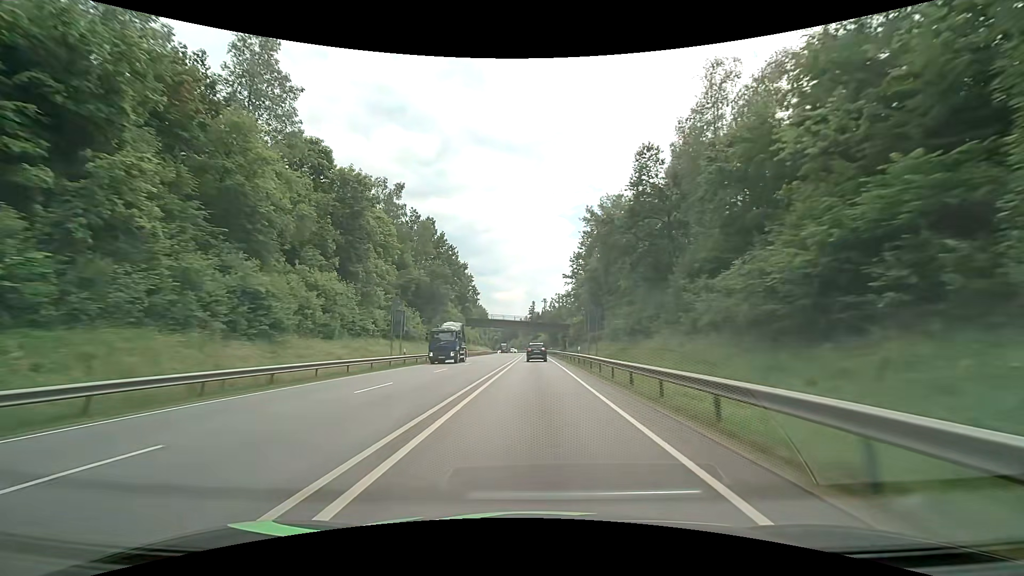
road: primary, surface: asphalt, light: Day
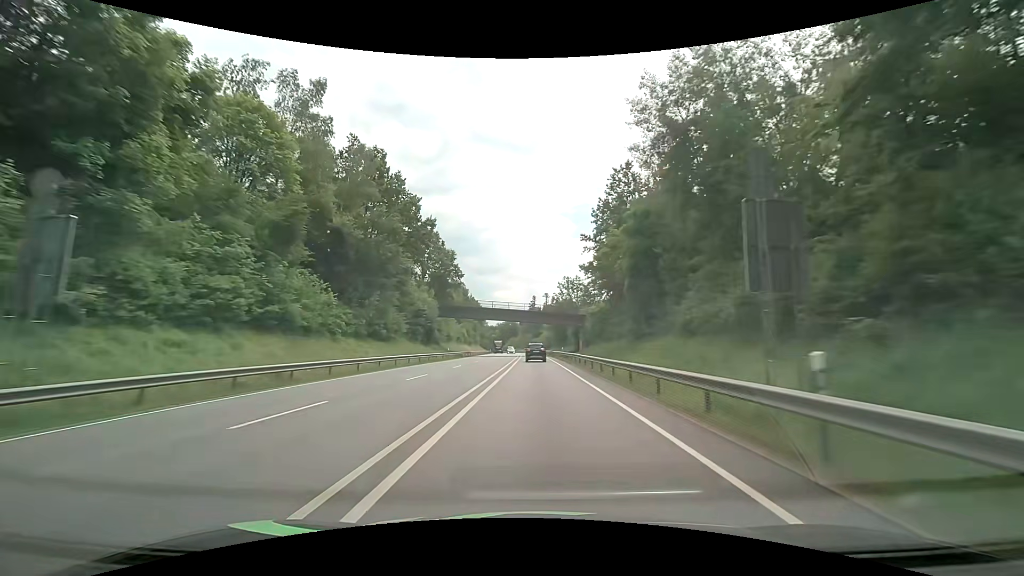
(0.0, +30.9) m; 0°
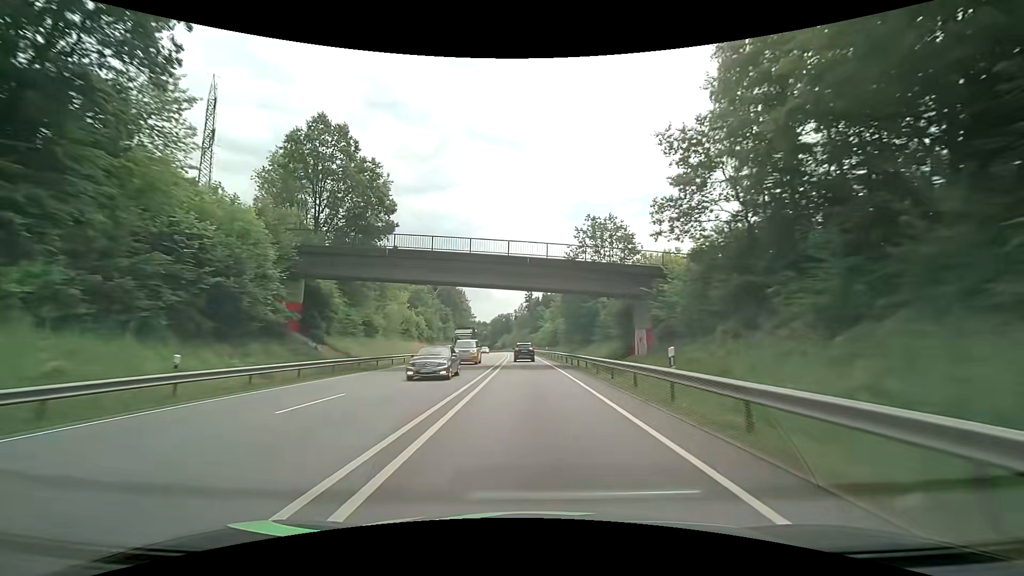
(+0.3, +46.4) m; 0°
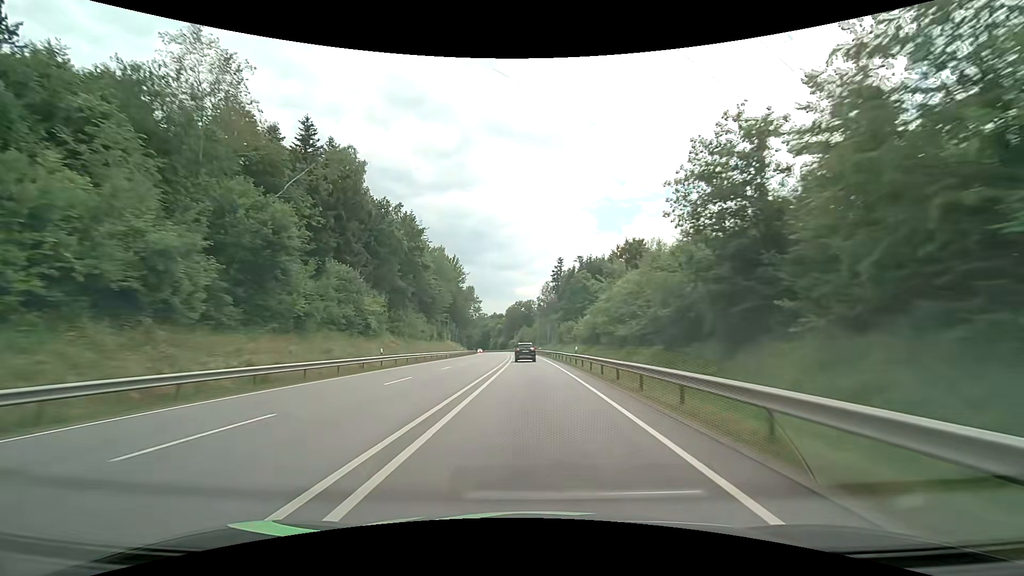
(-1.7, +77.0) m; -3°
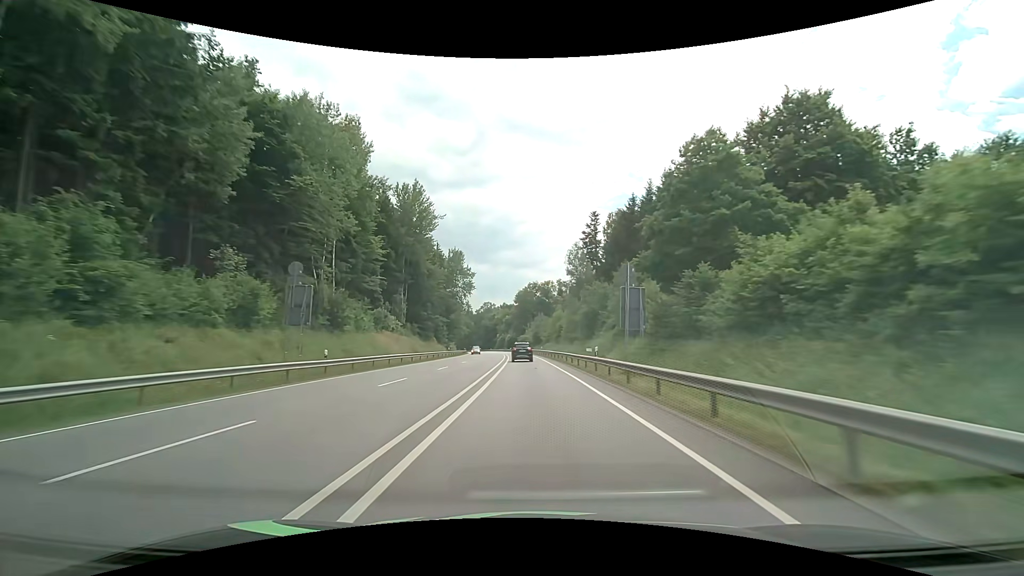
(-0.7, +61.7) m; -2°
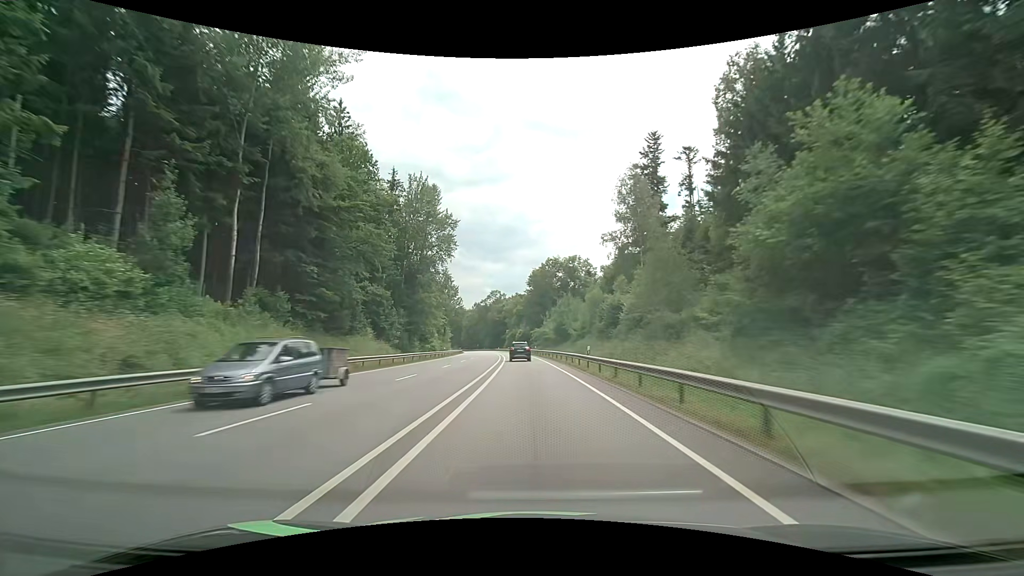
(-0.8, +46.1) m; -2°
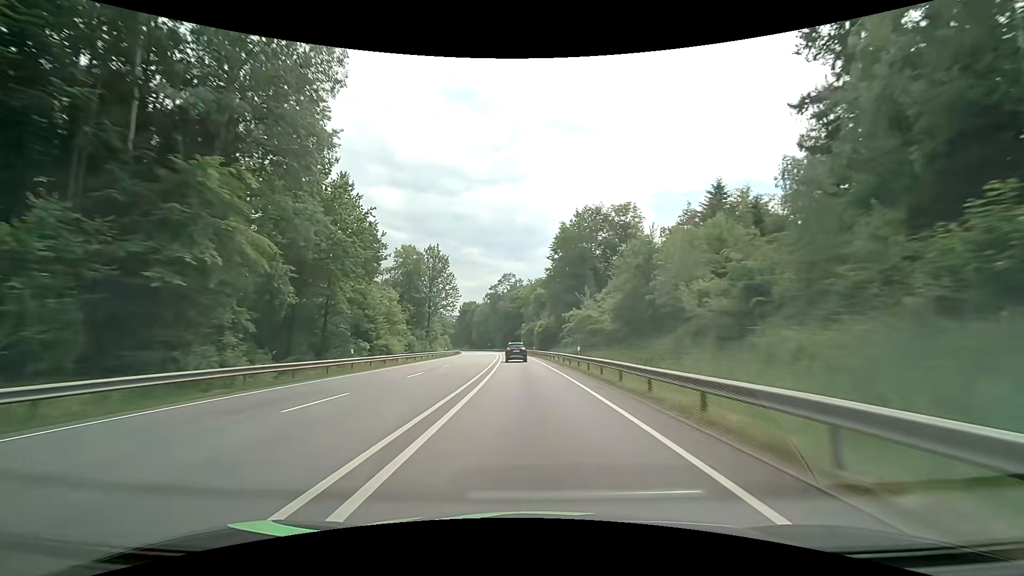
(-1.1, +45.7) m; -2°
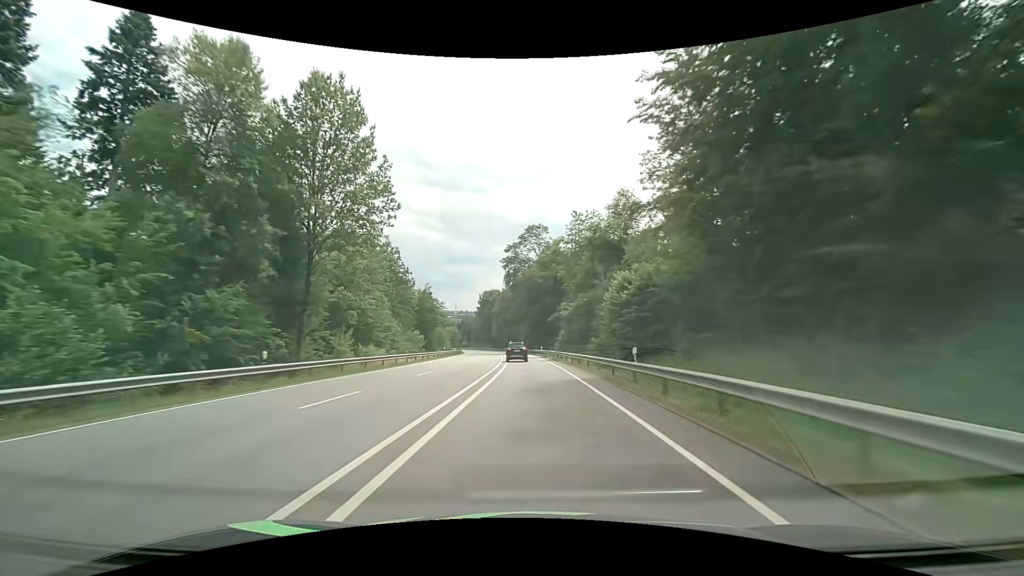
(-2.5, +60.3) m; -4°
(0, +10) (0, +20) (0, +30) (-1, +40) (-1, +50) (-2, +60) (-2, +70) (-3, +80) (-4, +90) (-5, +100) m
